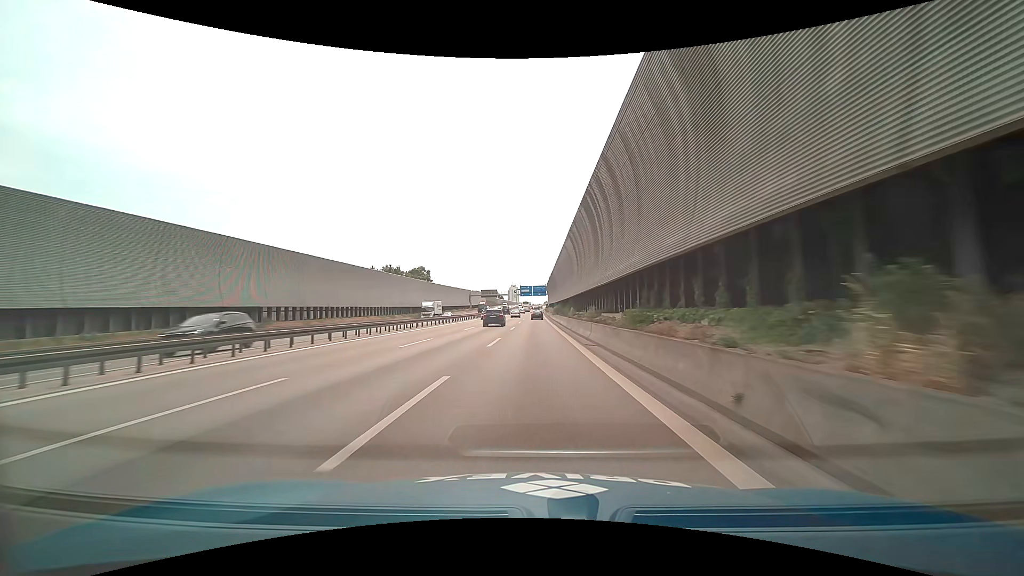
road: motorway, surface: asphalt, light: Day
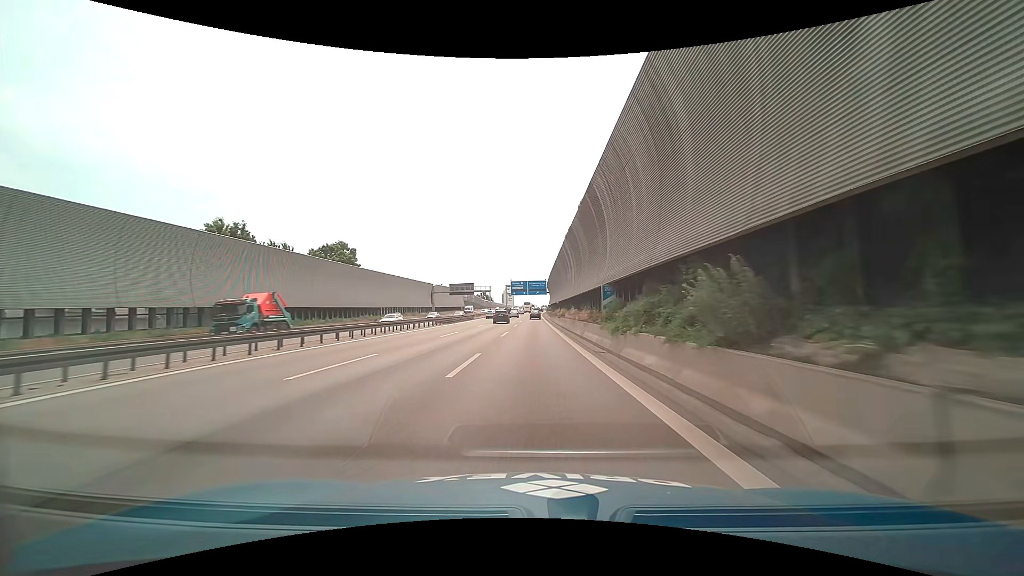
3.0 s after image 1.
(+0.1, +63.2) m; 0°
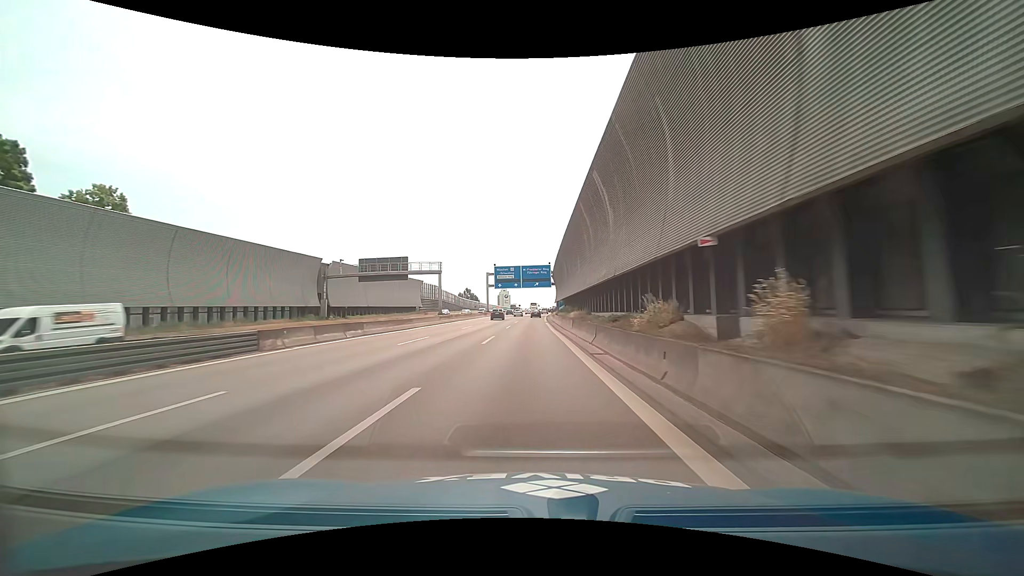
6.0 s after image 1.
(+0.1, +62.1) m; 0°
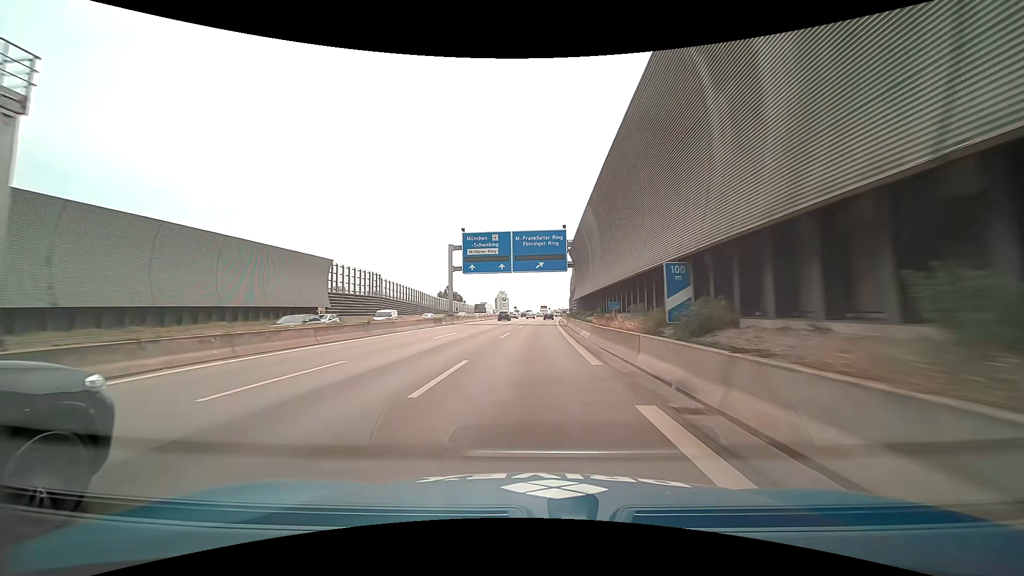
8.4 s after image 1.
(+0.1, +49.1) m; 0°
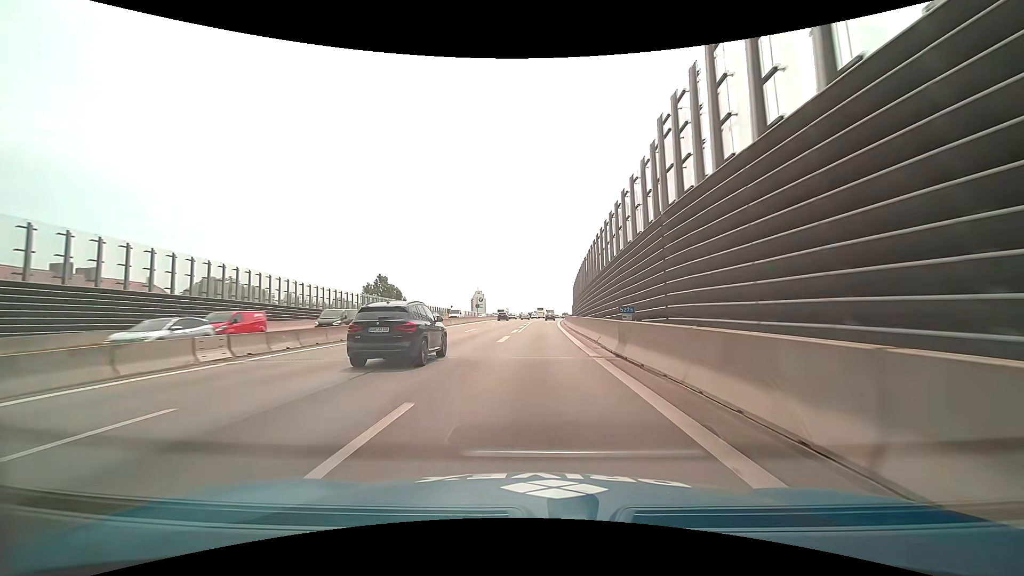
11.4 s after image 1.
(+0.8, +60.9) m; +1°
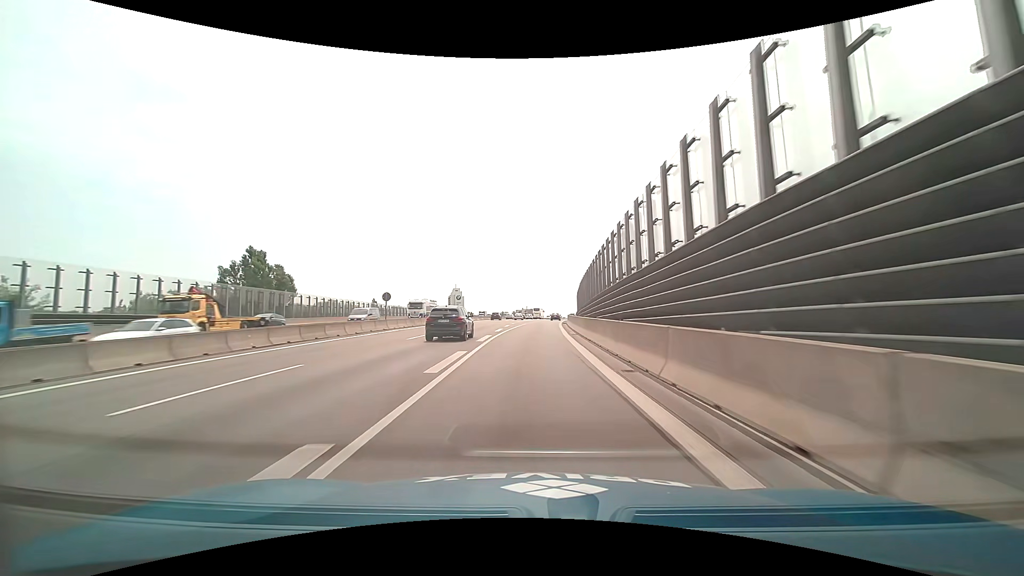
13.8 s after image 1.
(+1.6, +48.0) m; +3°
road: motorway_link
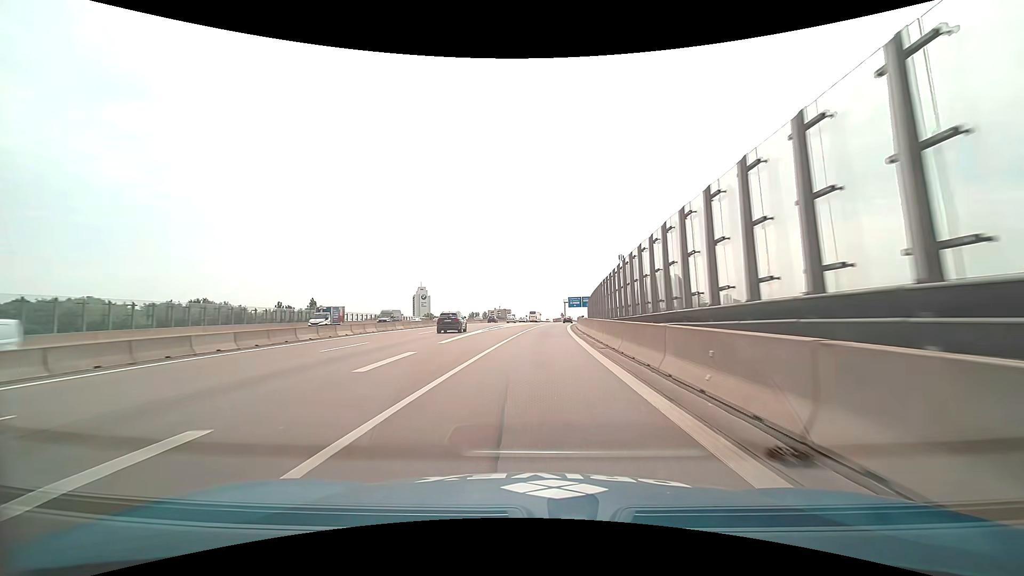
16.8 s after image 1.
(+1.4, +59.2) m; +3°
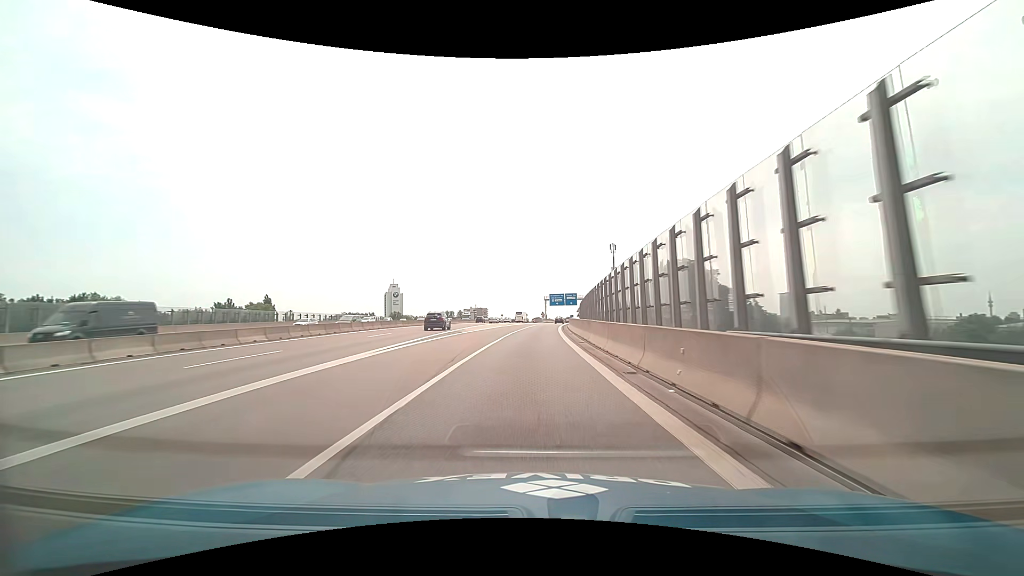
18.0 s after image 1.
(+0.5, +23.4) m; +2°
(0, +10) (0, +20) (+1, +30) (+1, +40) (+1, +50) (+2, +60) (+2, +70) (+3, +80) (+4, +90) (+5, +100) m
